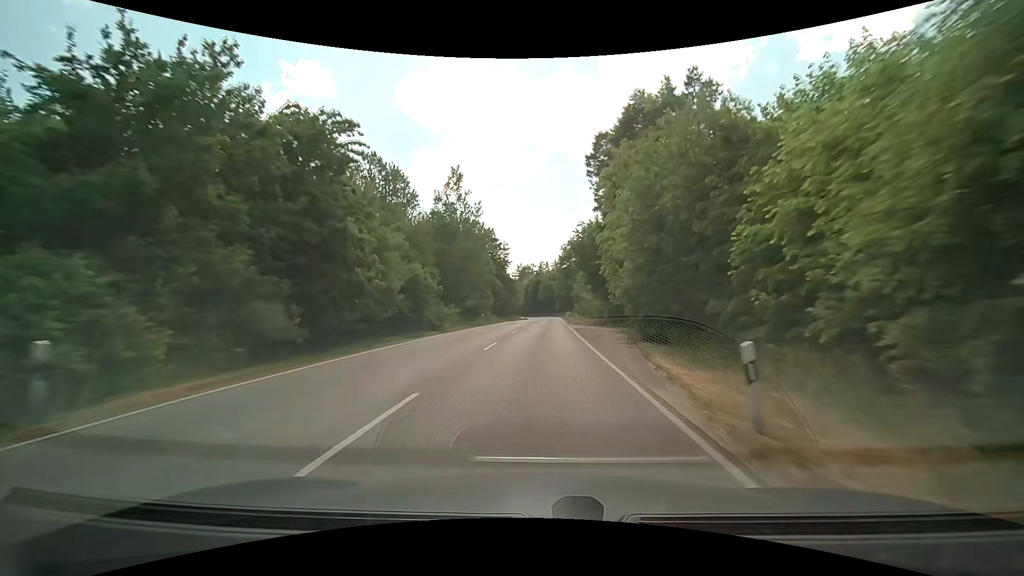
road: unclassified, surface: asphalt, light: Day
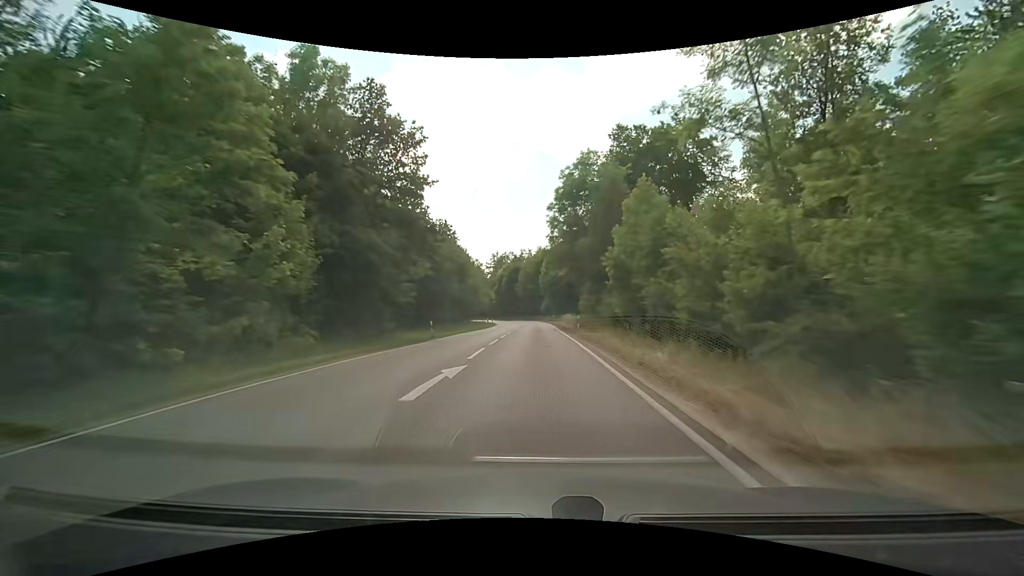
(+1.2, +52.9) m; +2°
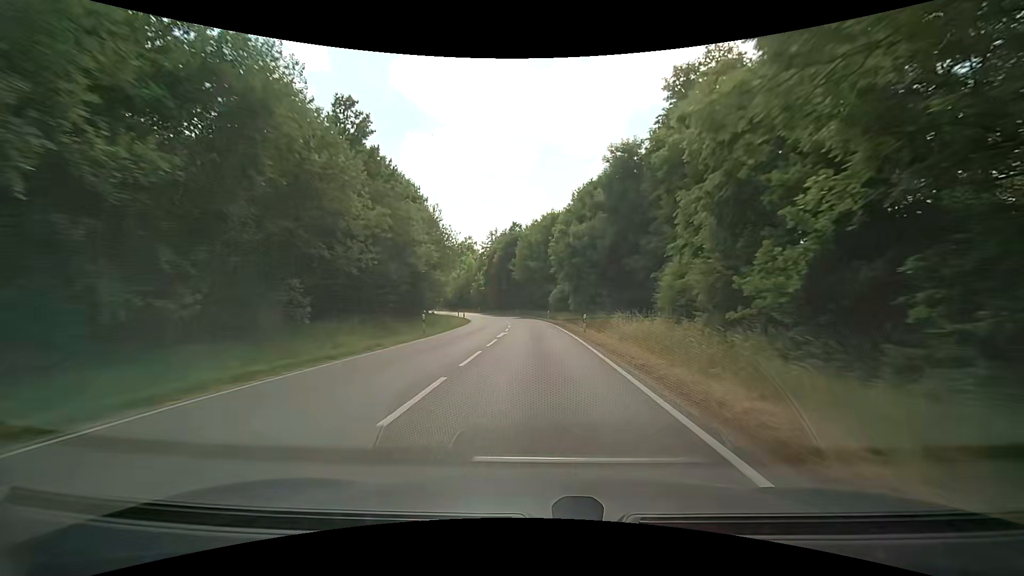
(-0.1, +38.7) m; -1°
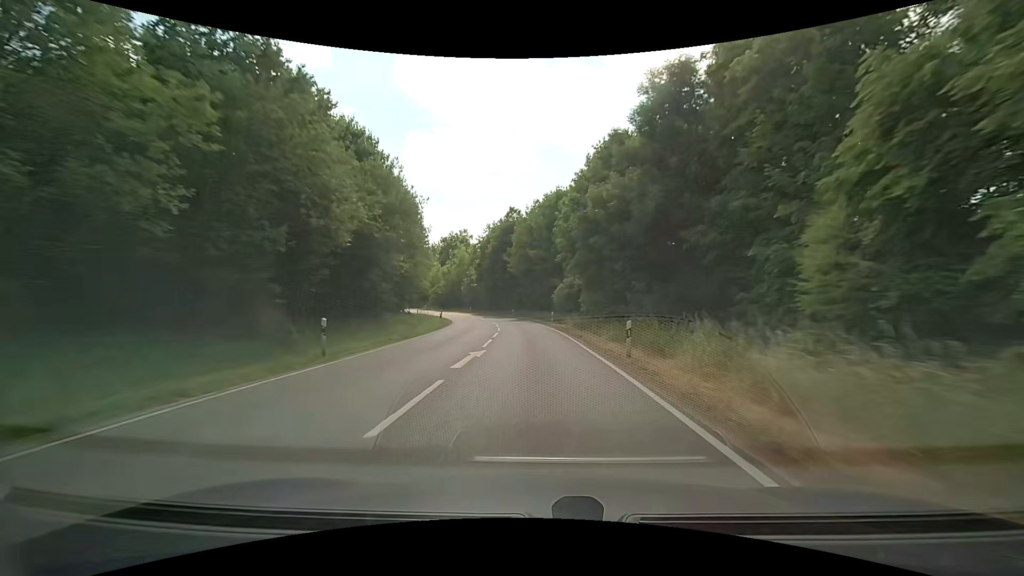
(+0.1, +12.6) m; 0°
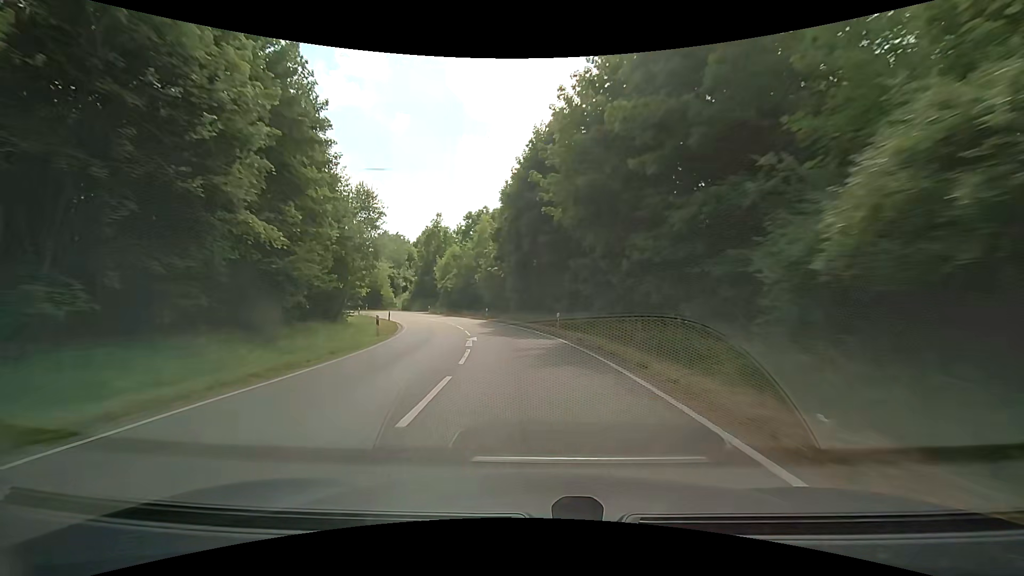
(-0.7, +36.2) m; -5°
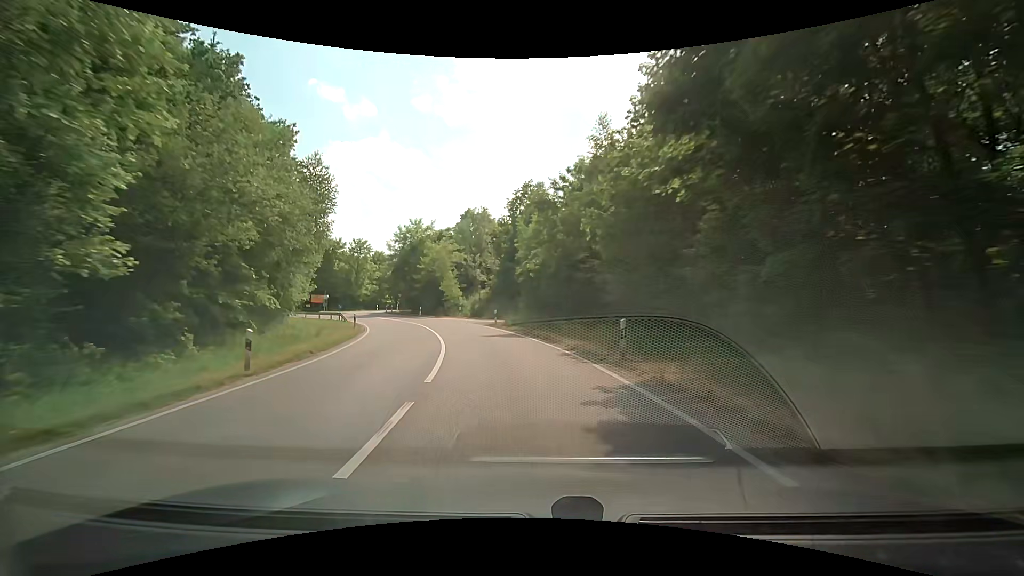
(-3.8, +33.0) m; -14°
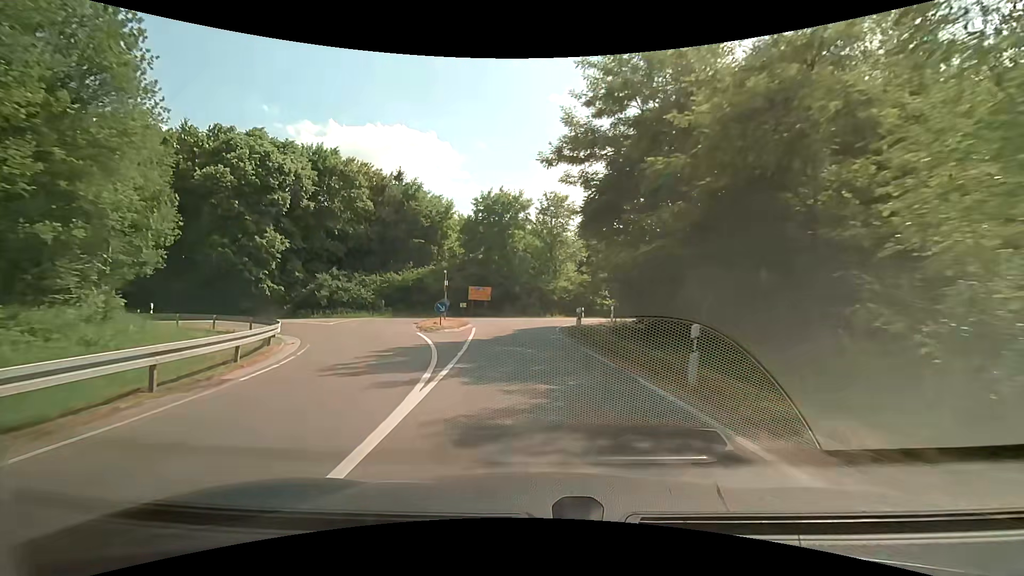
(-10.5, +43.5) m; -28°
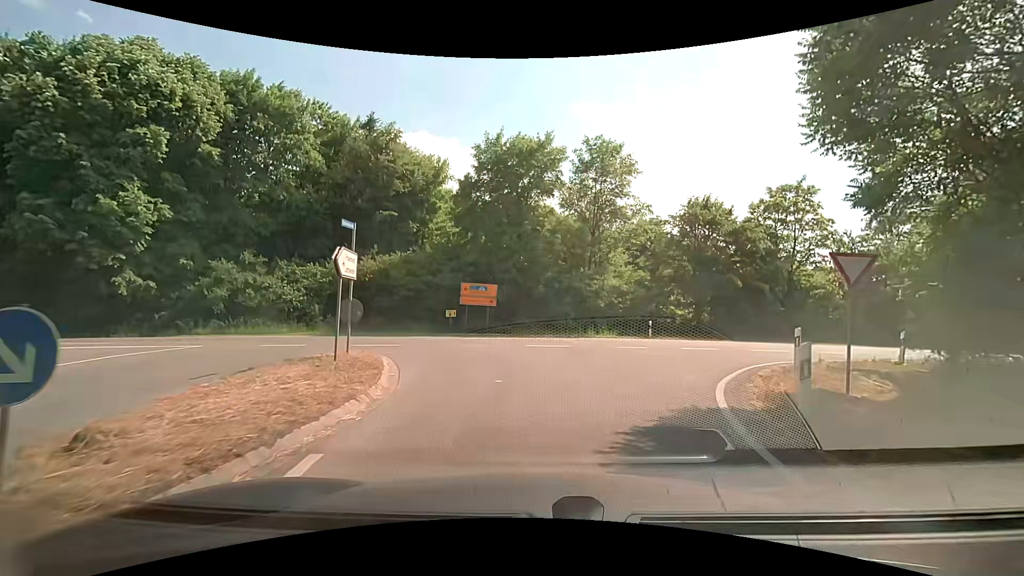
(-0.7, +19.3) m; -2°
(+1, +10) (+6, +19) (+14, +24) (+23, +28) (+33, +31) (+42, +34) (+52, +37) (+61, +41) (+70, +45) (+79, +49) m
